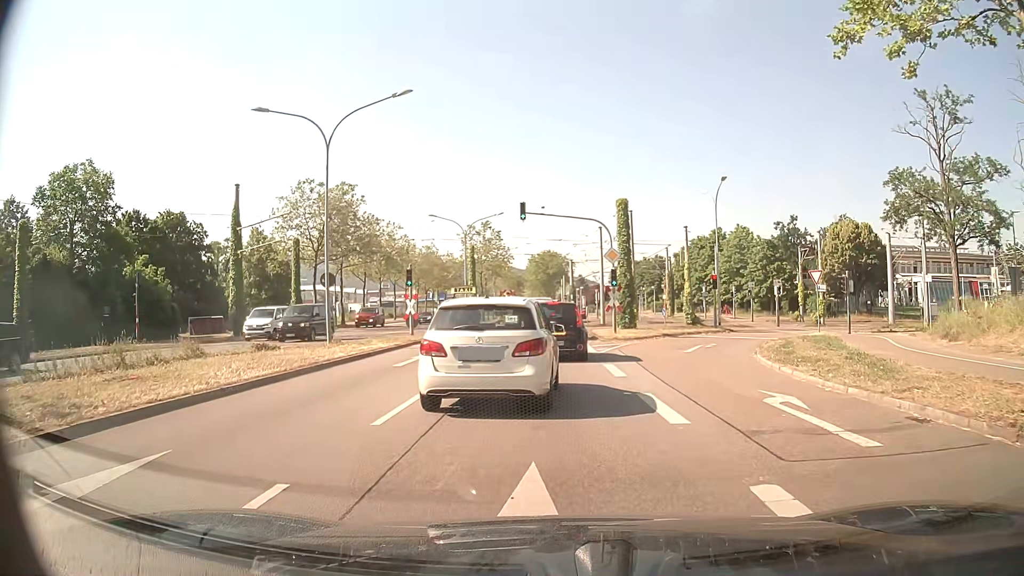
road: primary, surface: asphalt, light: Day
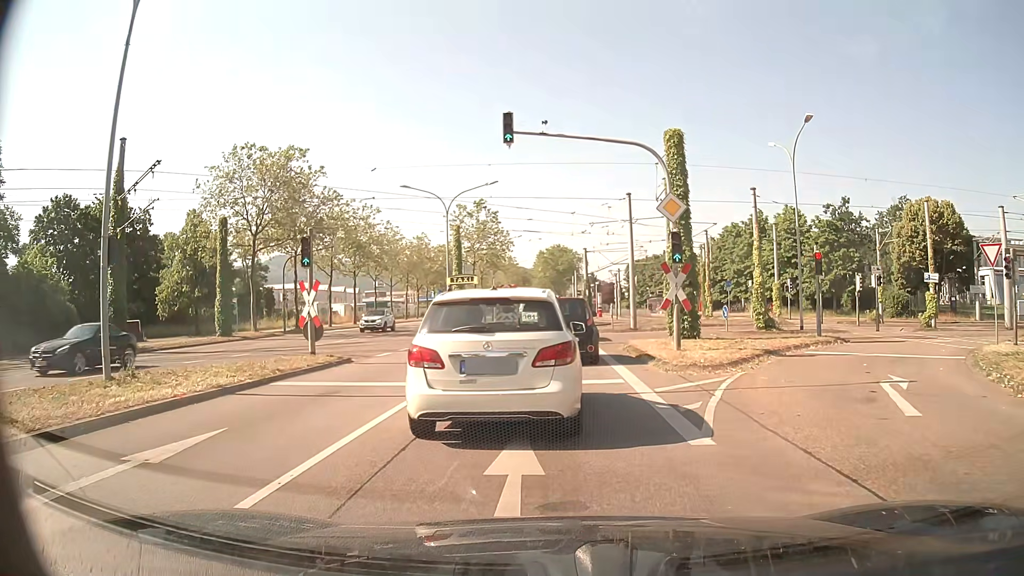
(-0.3, +14.2) m; -1°
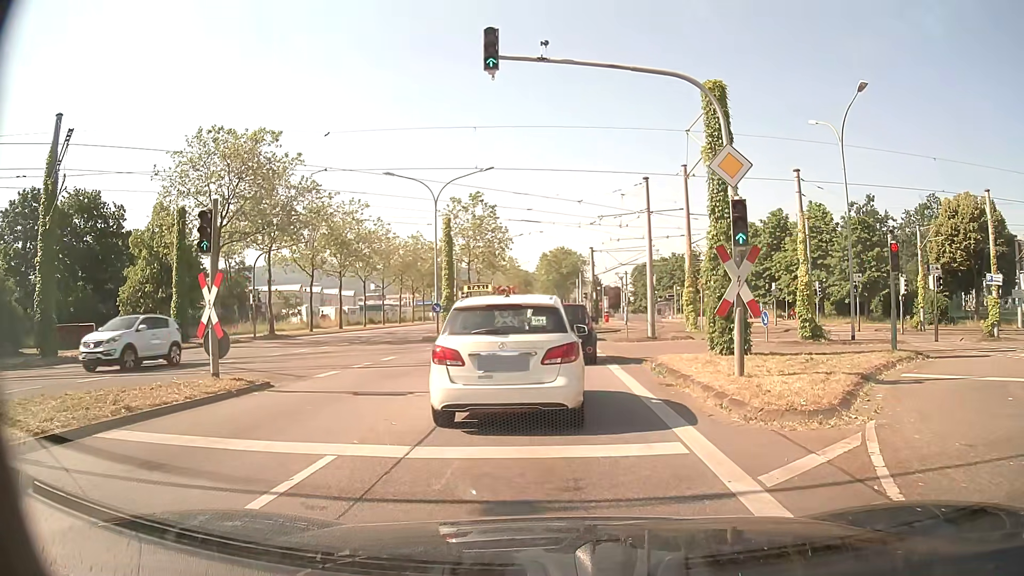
(0.0, +5.5) m; +1°
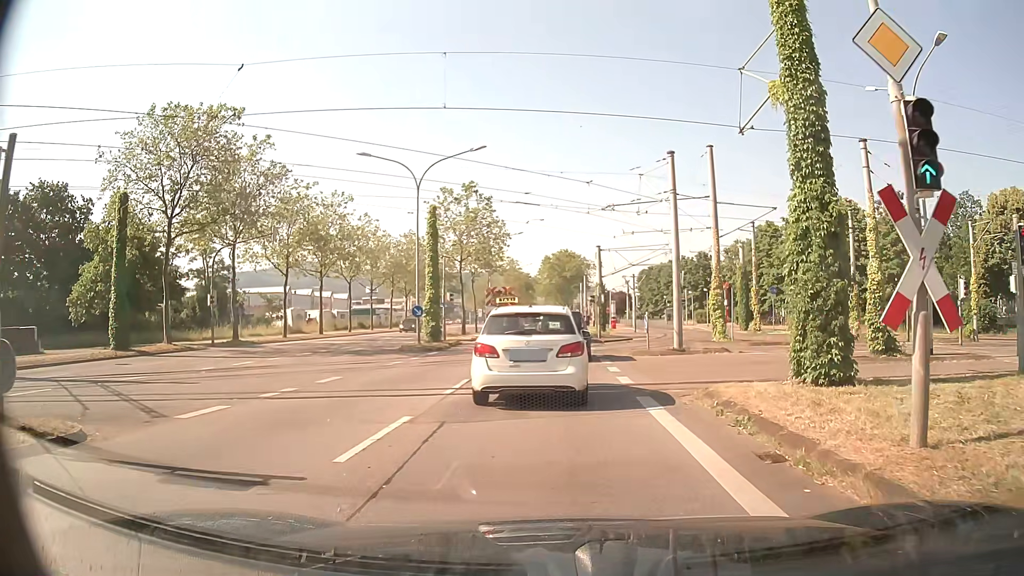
(-0.1, +6.3) m; -2°
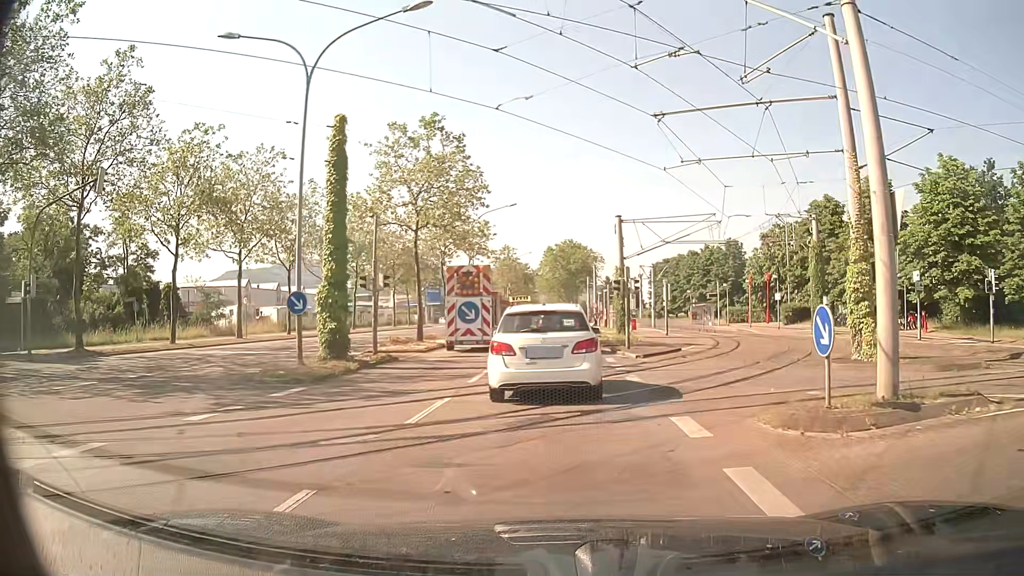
(+0.1, +16.1) m; 0°
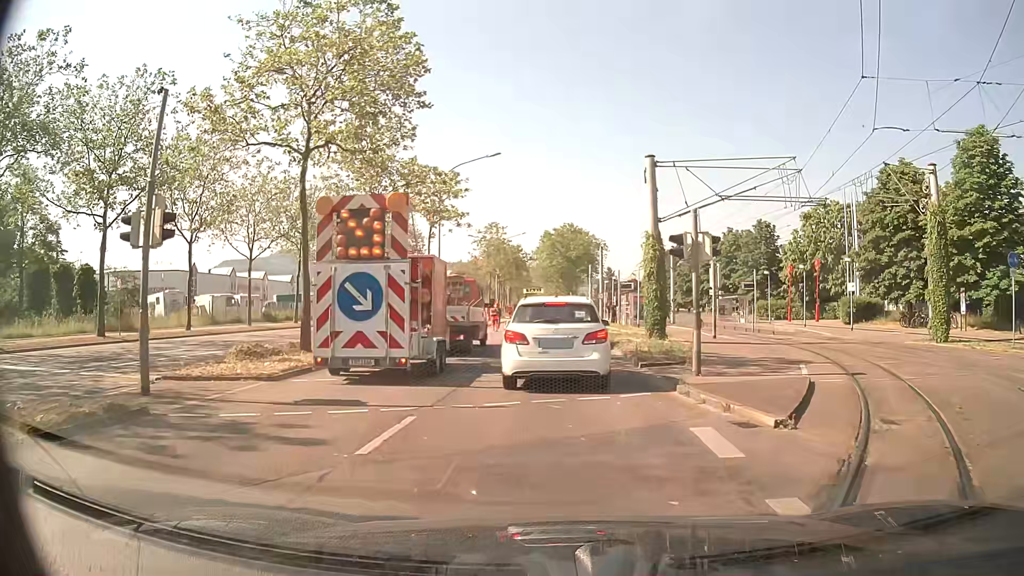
(+0.1, +14.2) m; +1°
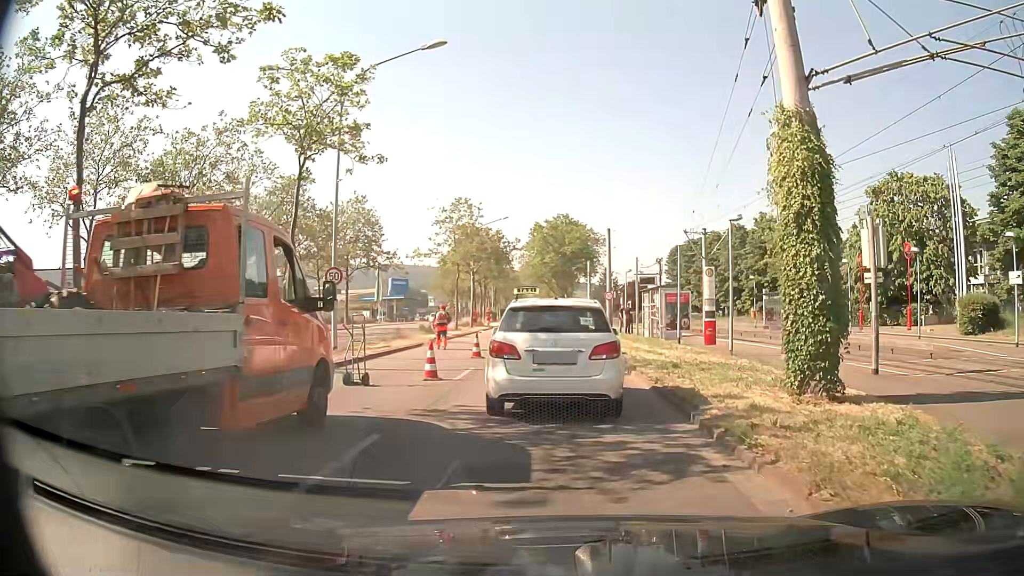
(-0.2, +16.5) m; 0°
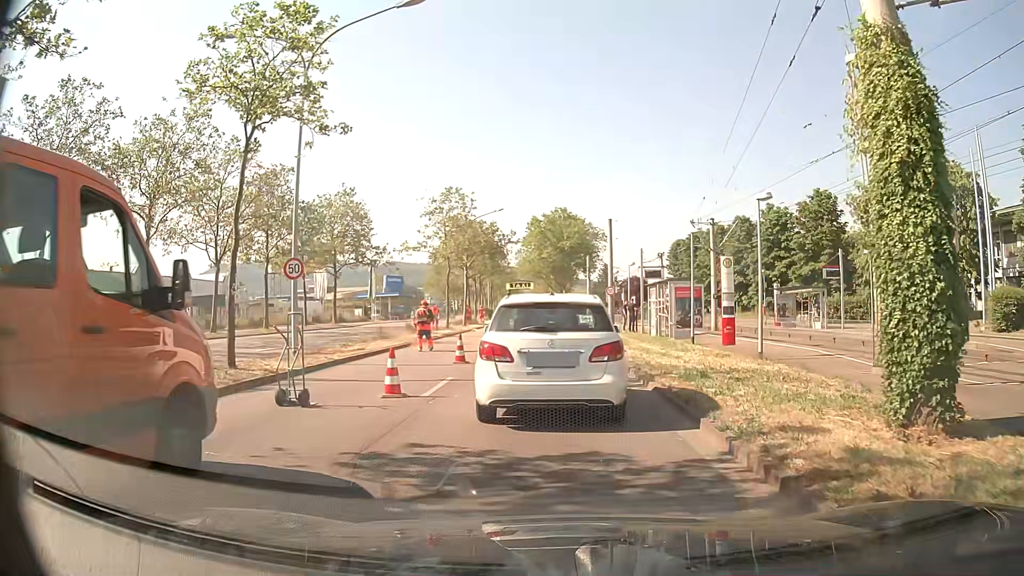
(0.0, +3.1) m; 0°
(0, +10) (0, +20) (0, +30) (0, +40) (0, +50) (-1, +60) (-1, +70) (-1, +80) (-1, +90) (-2, +100) m
